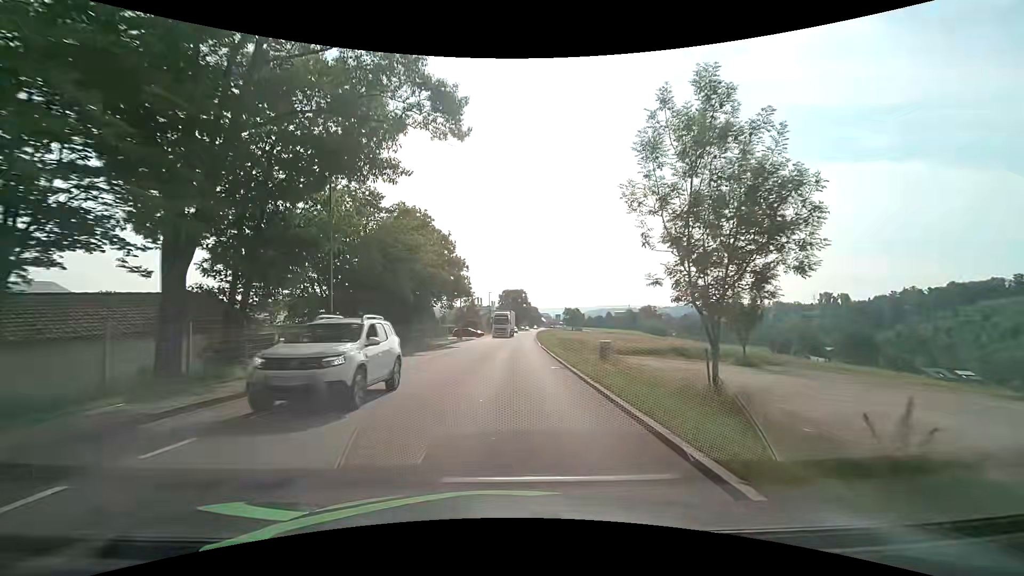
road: tertiary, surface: asphalt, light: Day
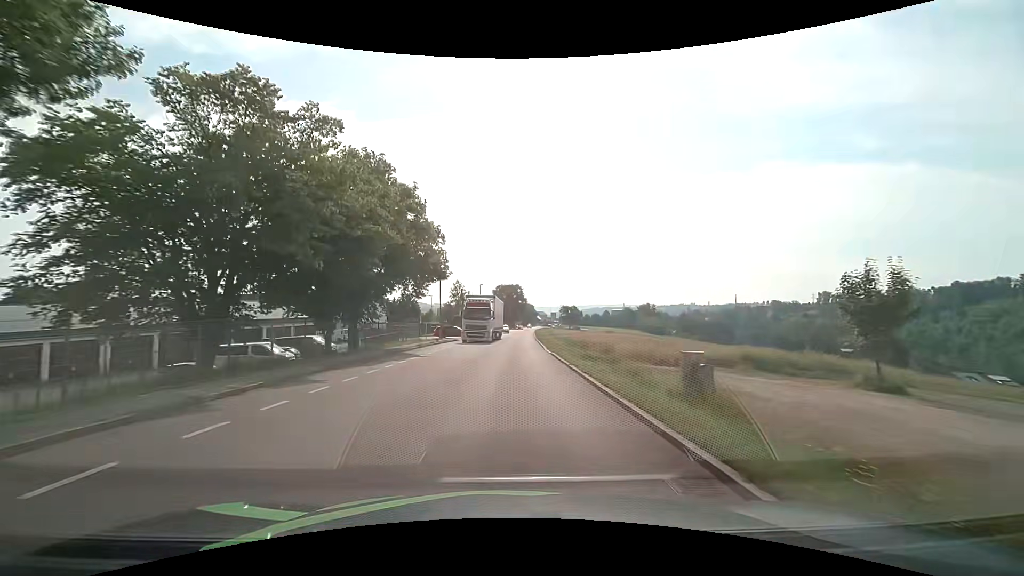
(+0.1, +13.5) m; +1°
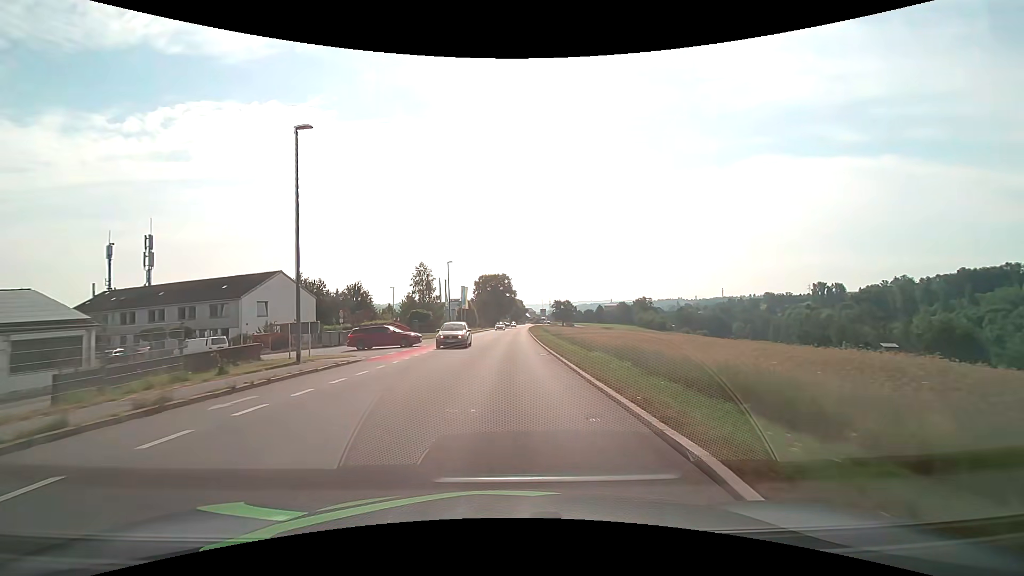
(+0.4, +28.7) m; +2°
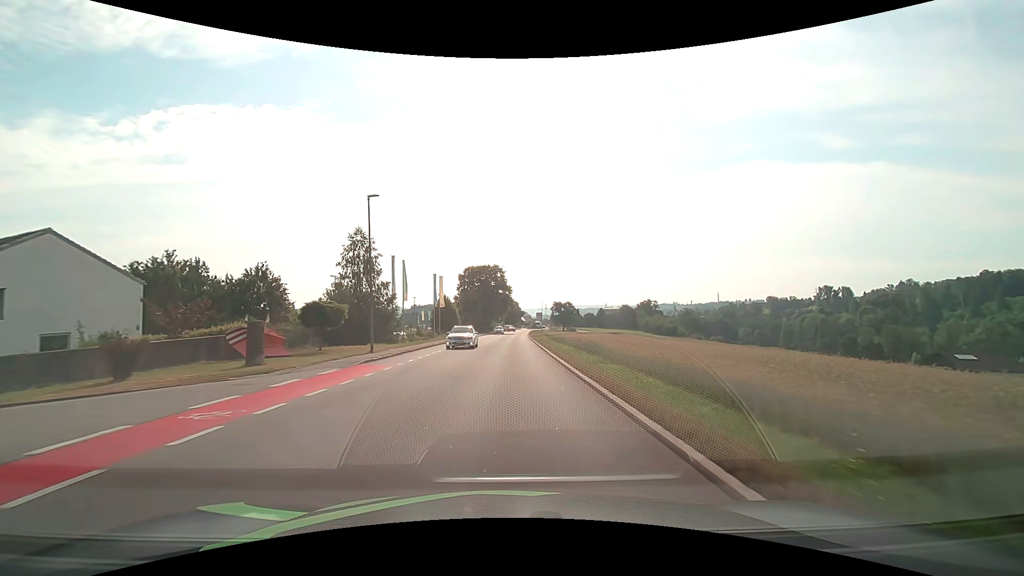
(+0.1, +29.7) m; 0°
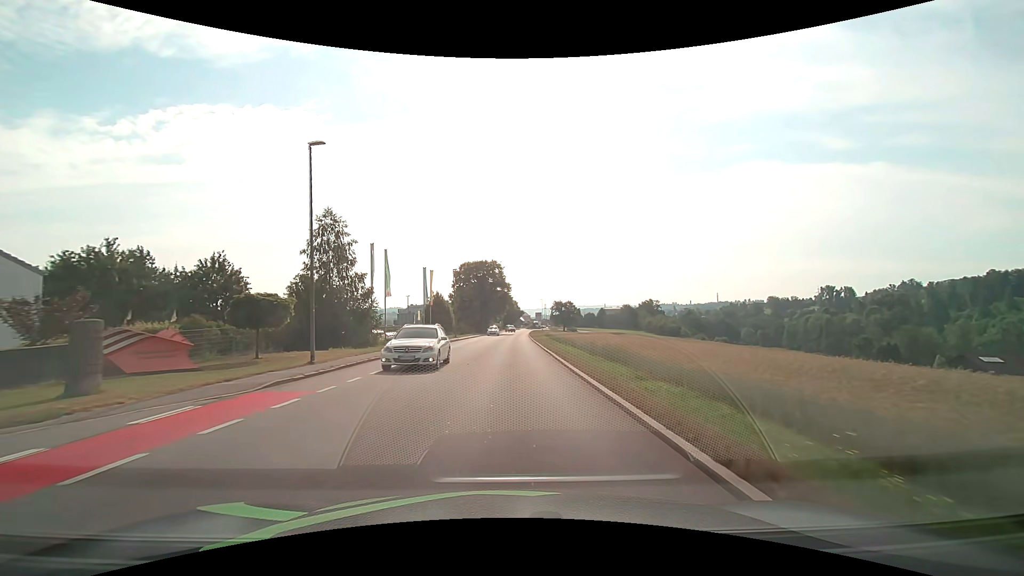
(0.0, +7.5) m; 0°
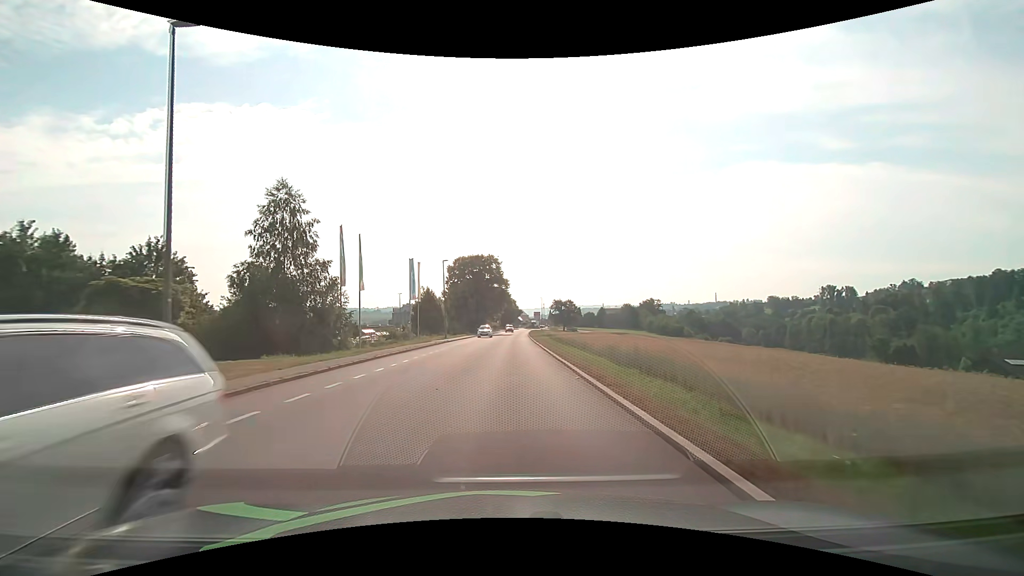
(0.0, +7.5) m; 0°
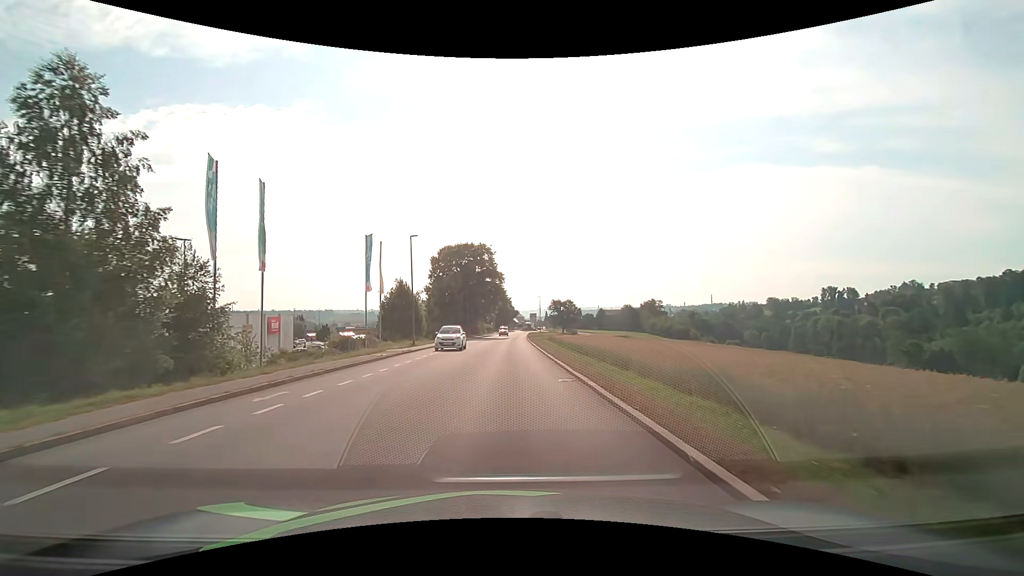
(+0.1, +15.0) m; +1°
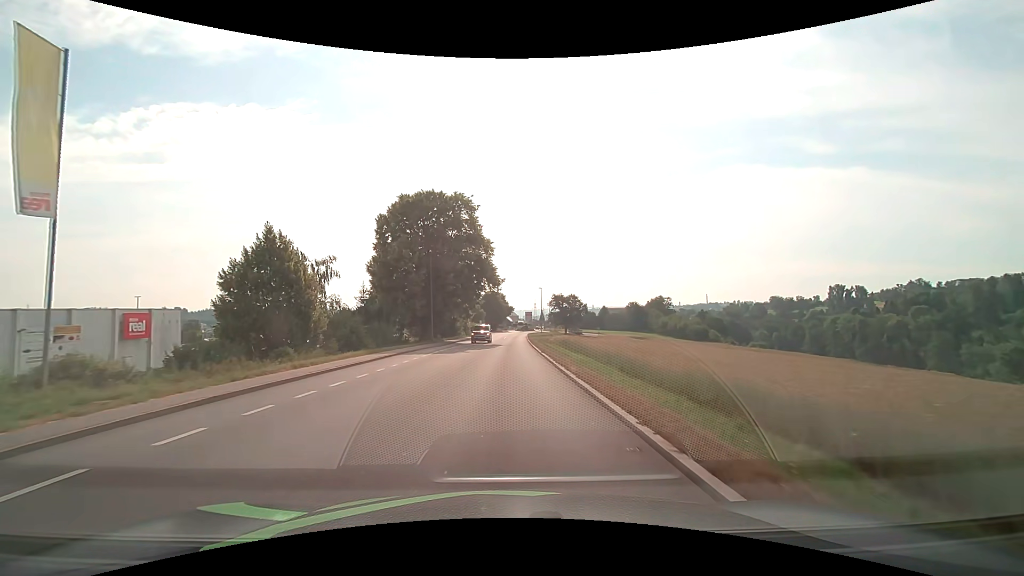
(+0.2, +30.1) m; +1°
(0, +10) (0, +20) (0, +30) (0, +40) (0, +50) (+1, +60) (+1, +70) (+1, +80) (+2, +90) (+2, +100) m
